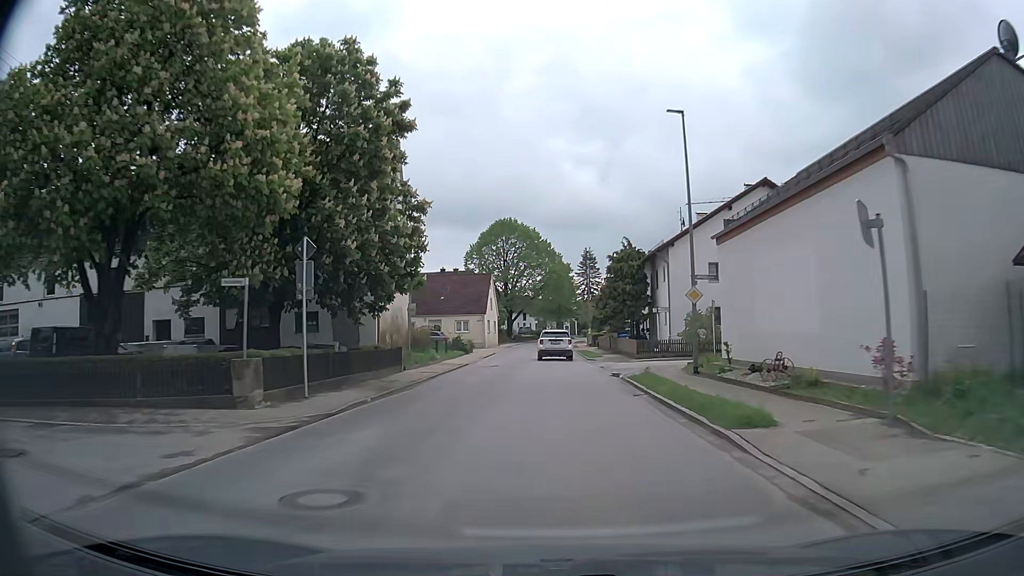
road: secondary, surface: asphalt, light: Day
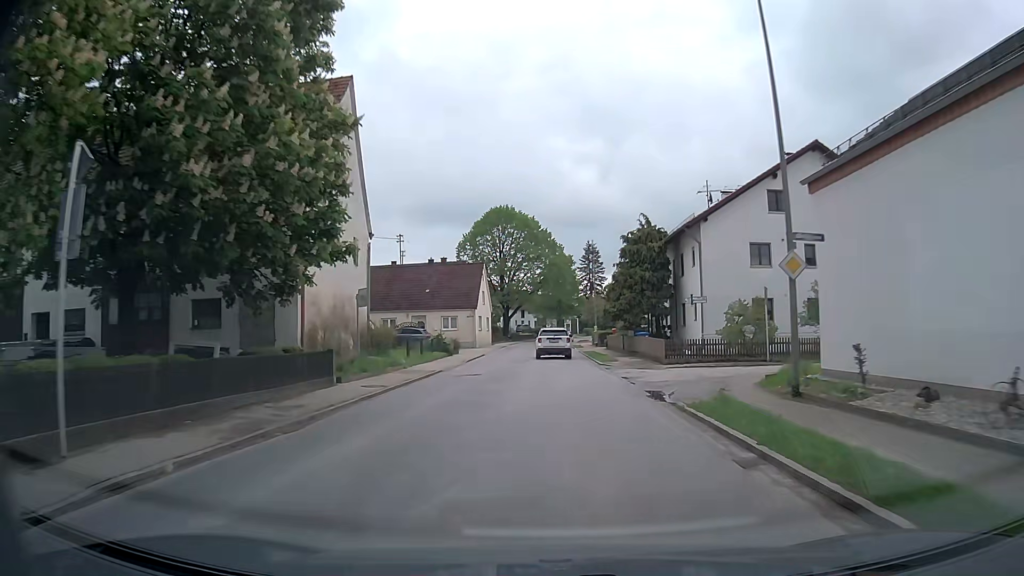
(0.0, +9.0) m; 0°
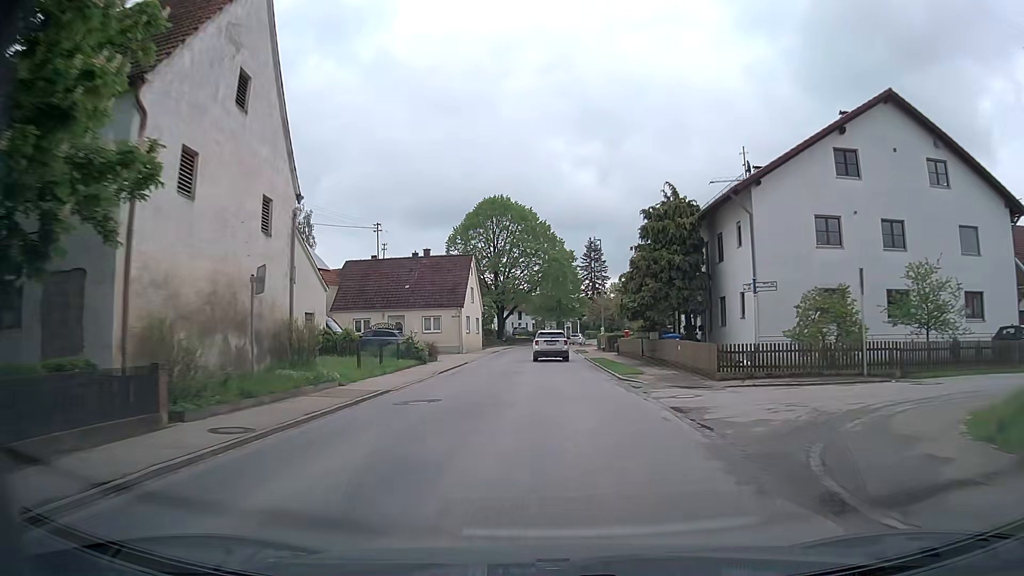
(0.0, +8.9) m; 0°
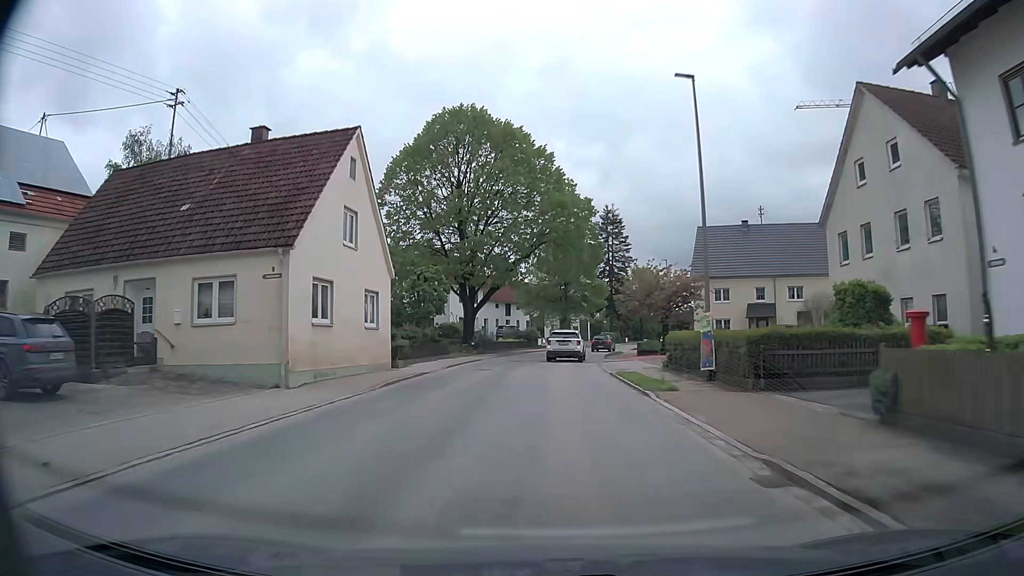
(0.0, +35.2) m; 0°
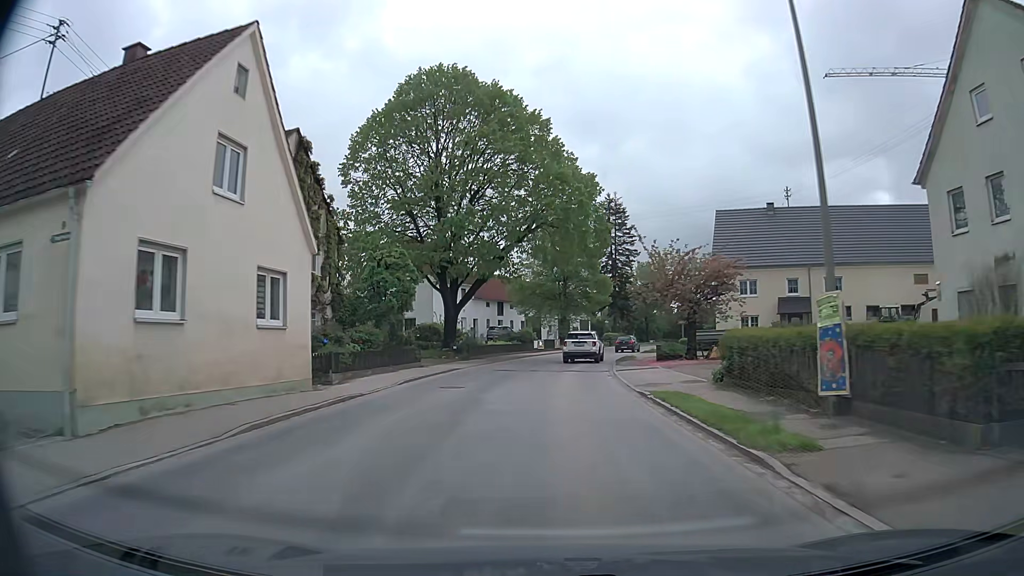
(0.0, +8.5) m; +1°
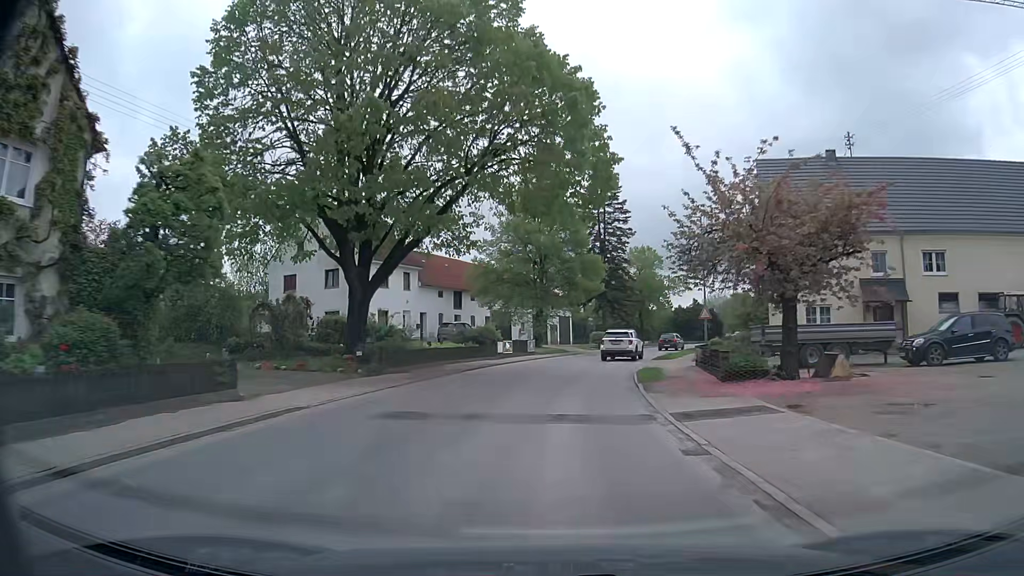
(+0.1, +16.9) m; +2°
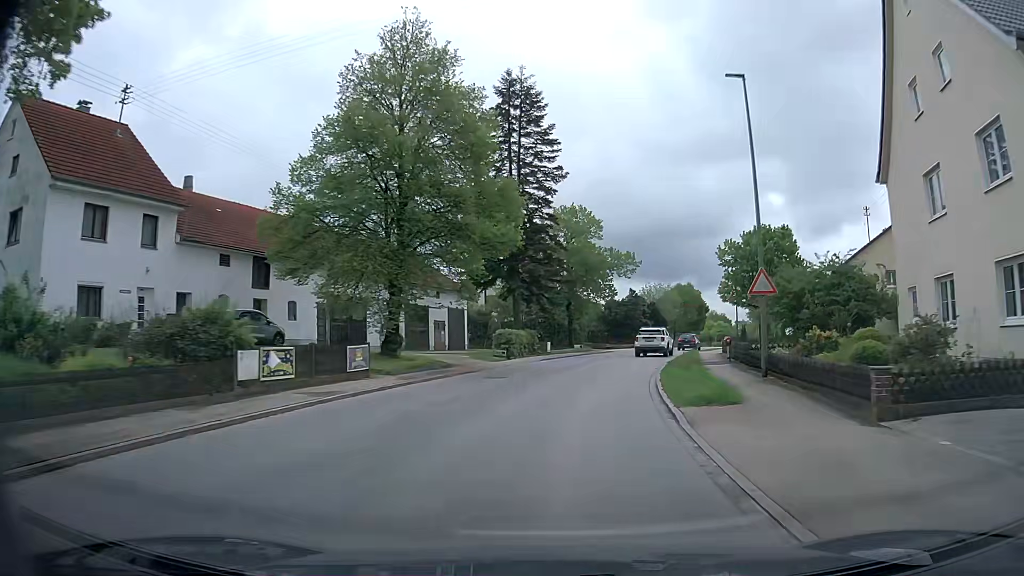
(+1.3, +25.2) m; +7°
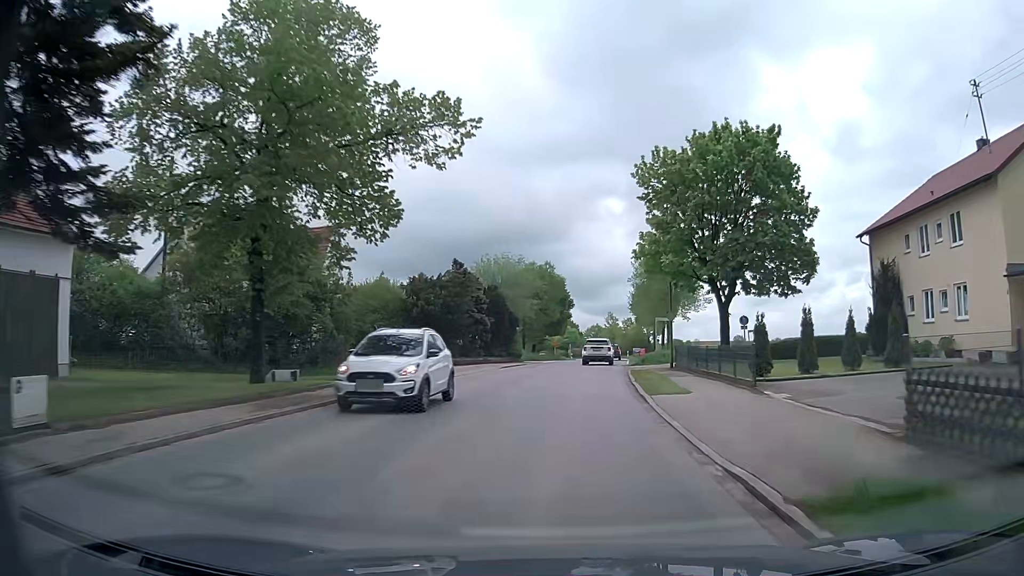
(+4.6, +35.0) m; +14°
(0, +10) (+1, +20) (+2, +30) (+3, +40) (+4, +50) (+5, +60) (+7, +70) (+8, +80) (+9, +90) (+10, +99) m
